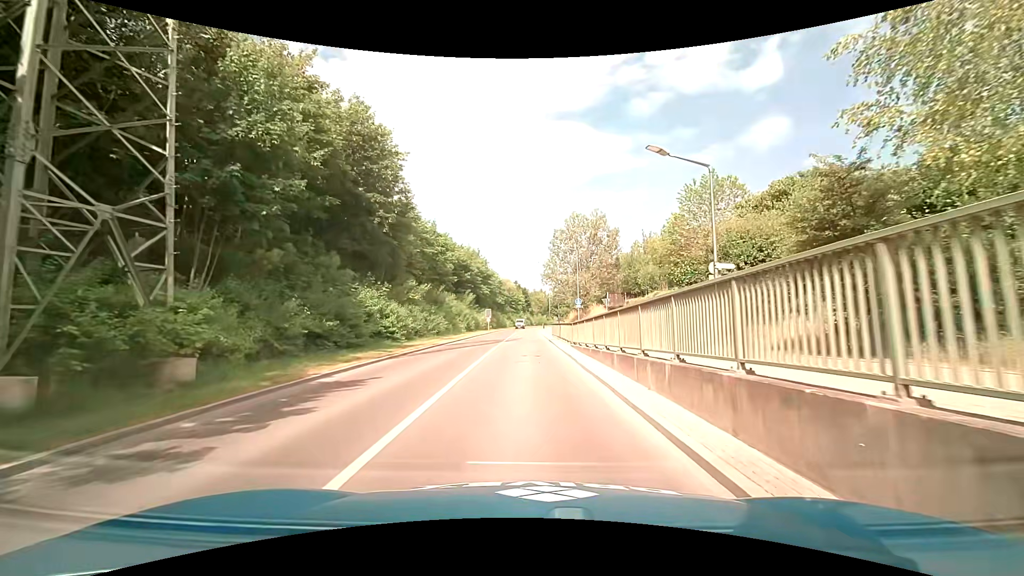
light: Day
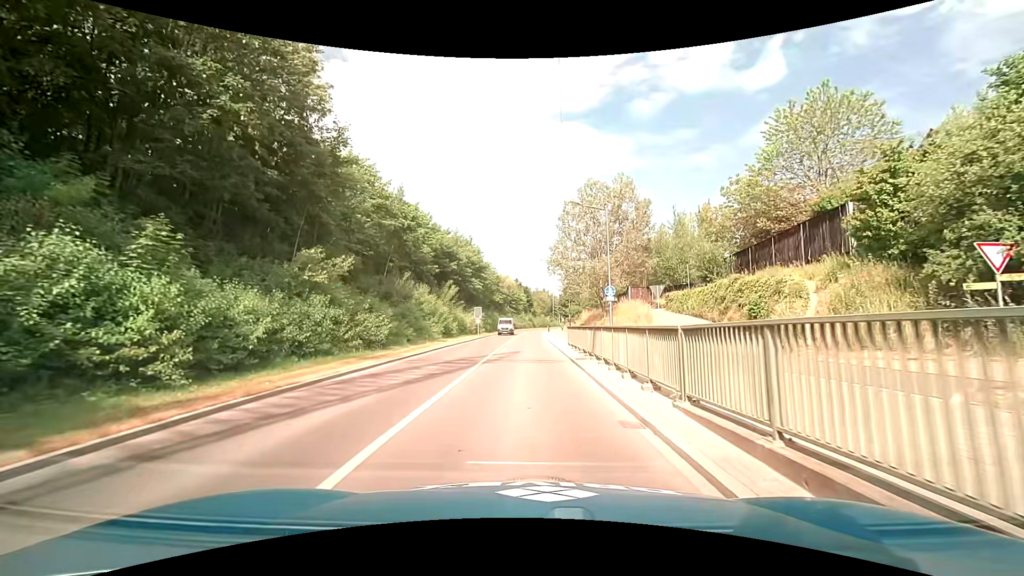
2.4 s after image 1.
(-0.2, +17.8) m; 0°
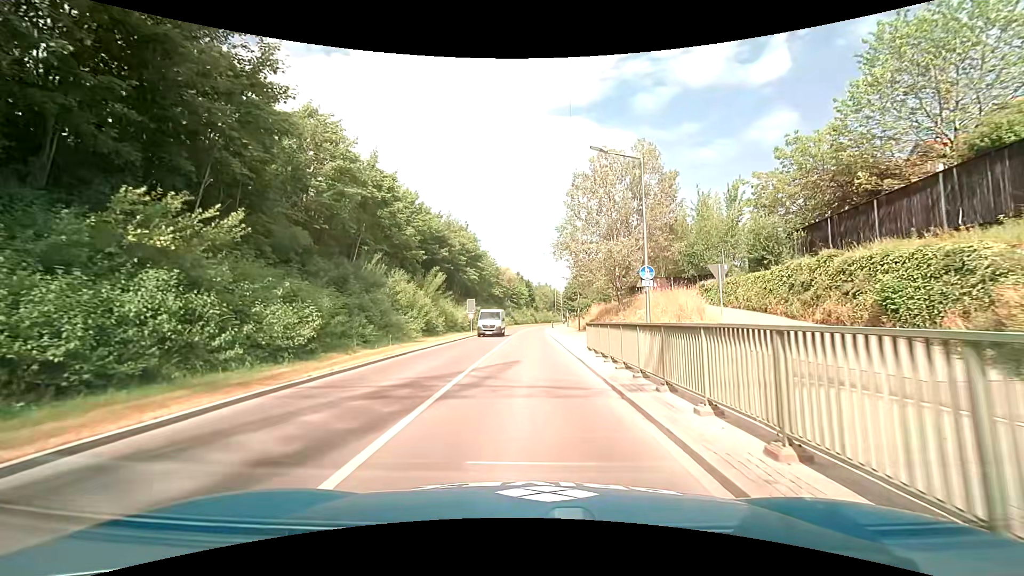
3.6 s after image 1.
(-0.1, +8.9) m; -1°
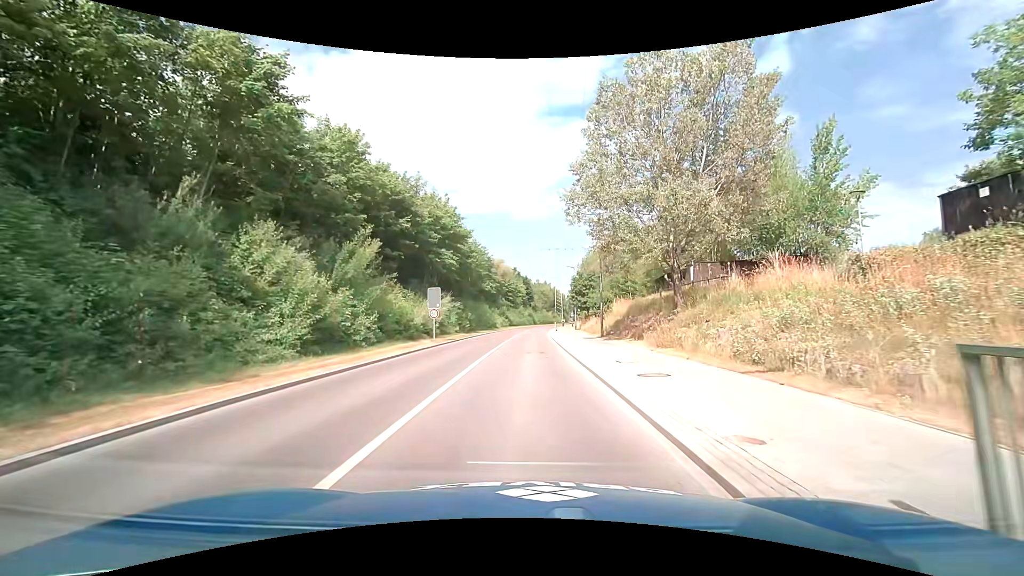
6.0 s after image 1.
(0.0, +18.2) m; 0°
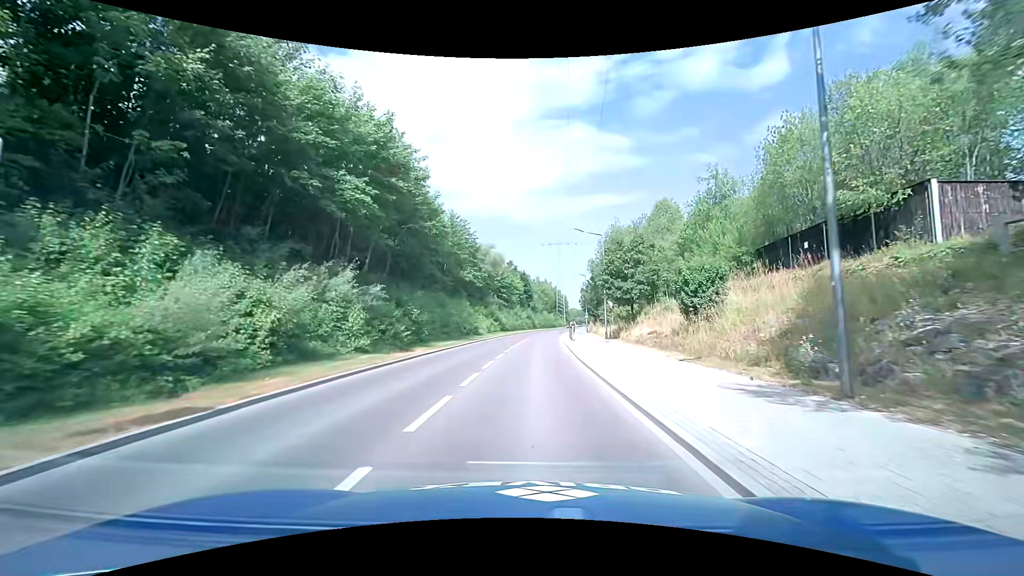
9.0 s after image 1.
(-0.1, +26.8) m; 0°
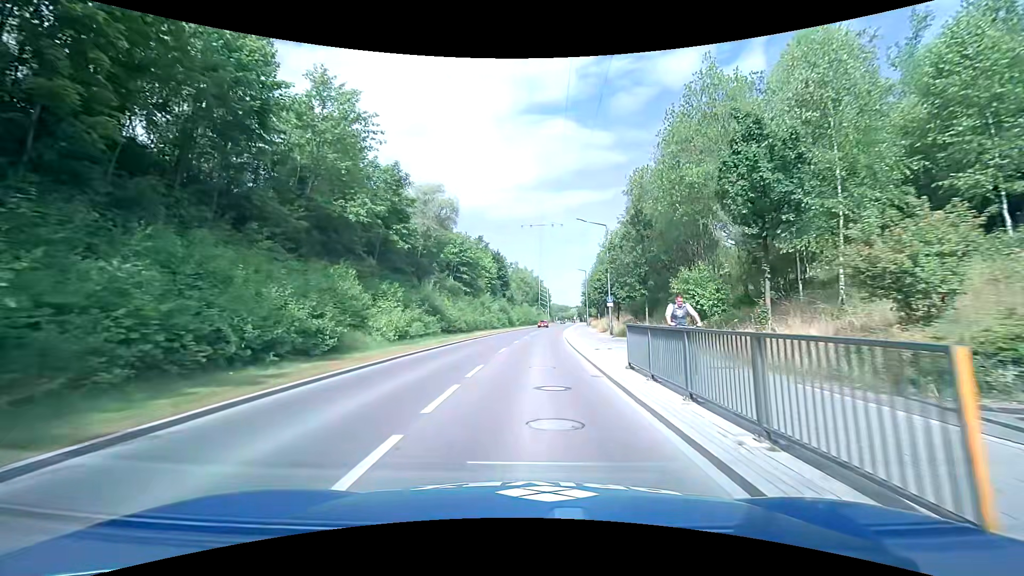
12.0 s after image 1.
(+0.7, +35.2) m; +2°
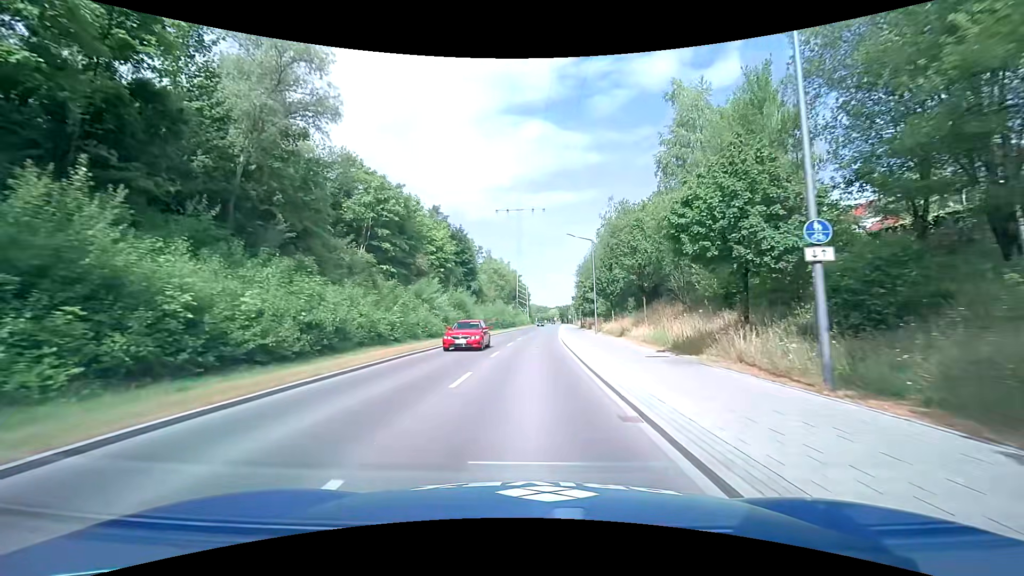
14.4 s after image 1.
(+0.8, +28.5) m; +3°
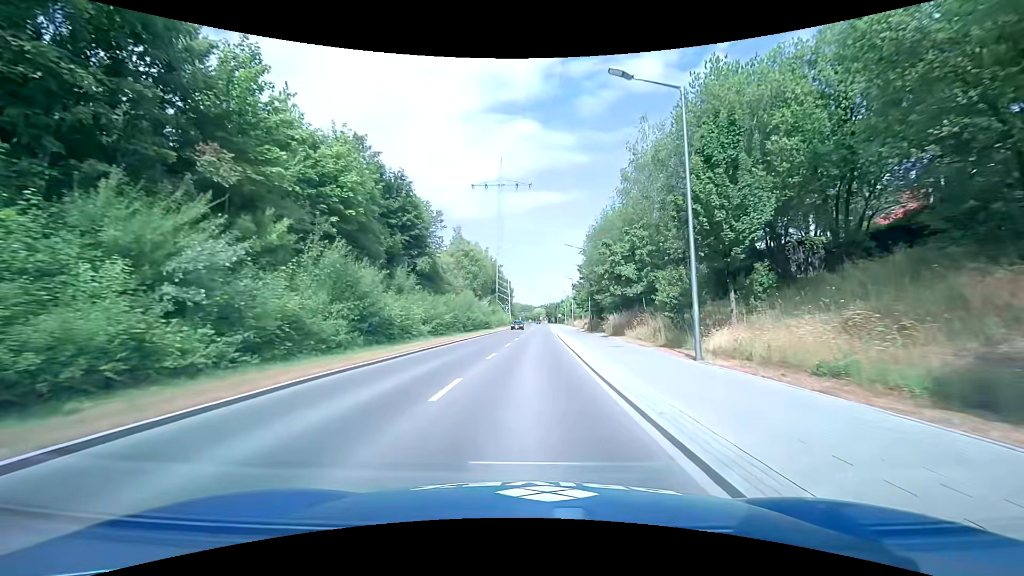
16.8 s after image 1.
(+0.1, +28.9) m; +1°
